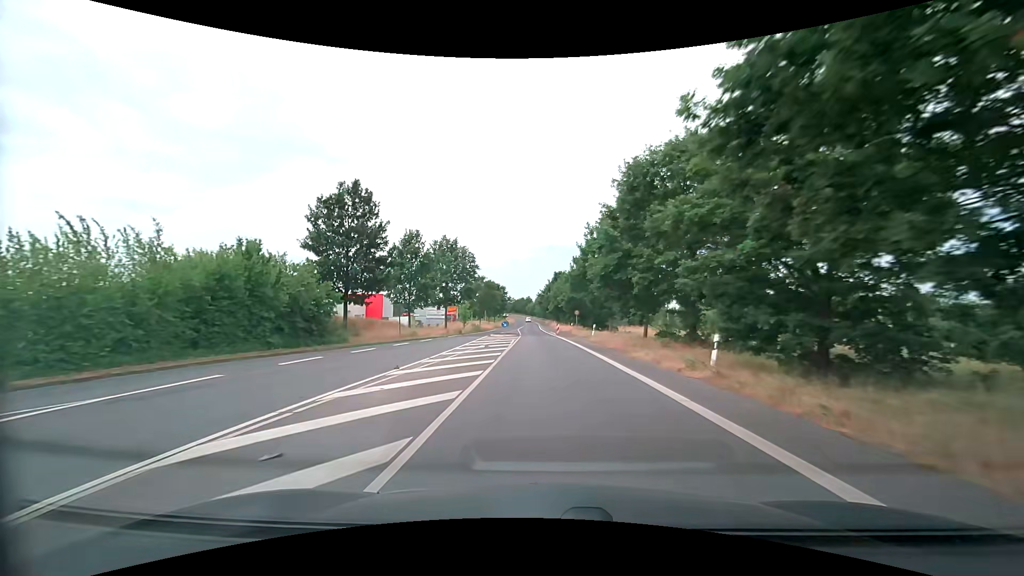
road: tertiary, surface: asphalt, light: Day
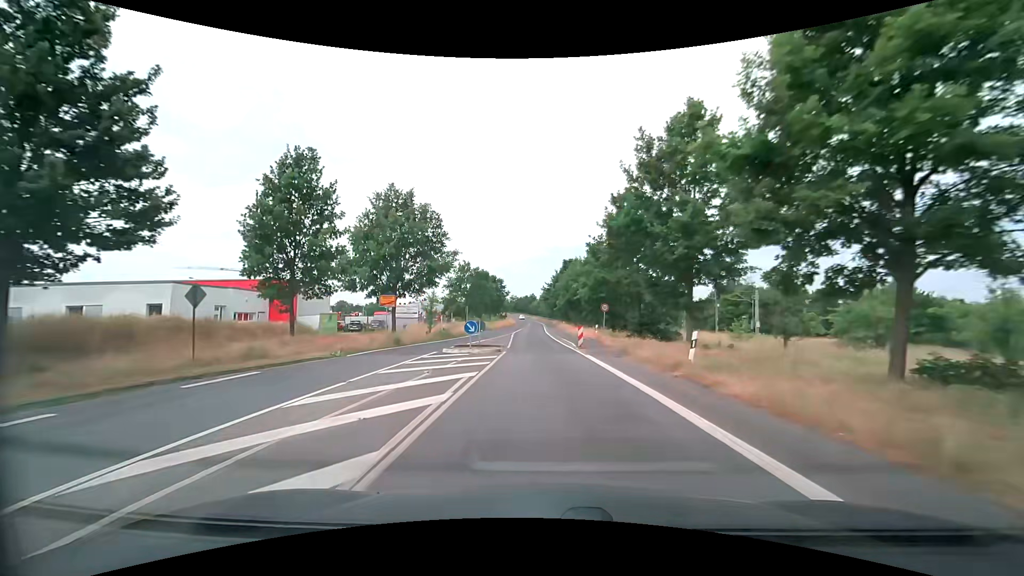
(-0.1, +23.8) m; 0°
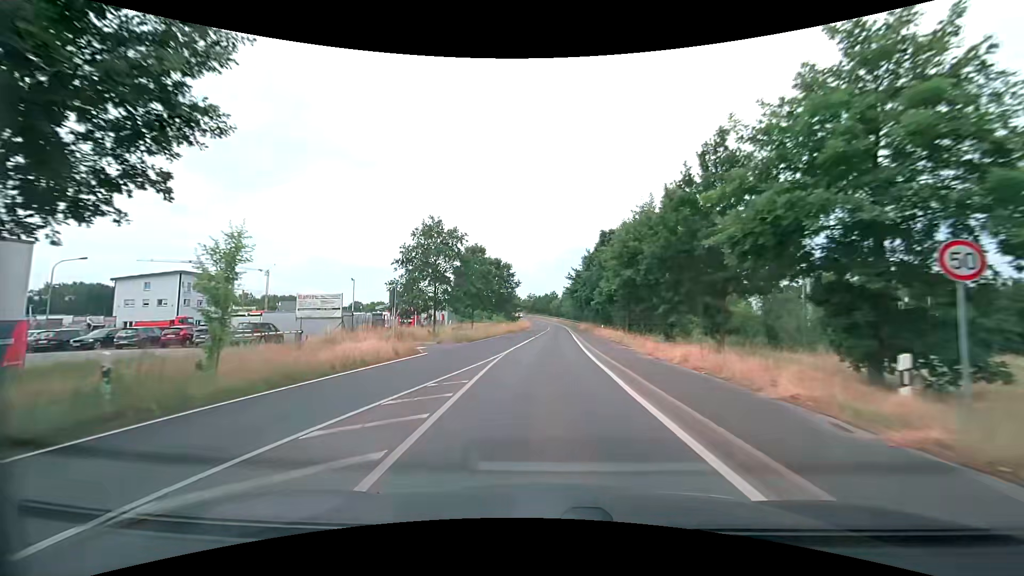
(-0.7, +31.9) m; -3°
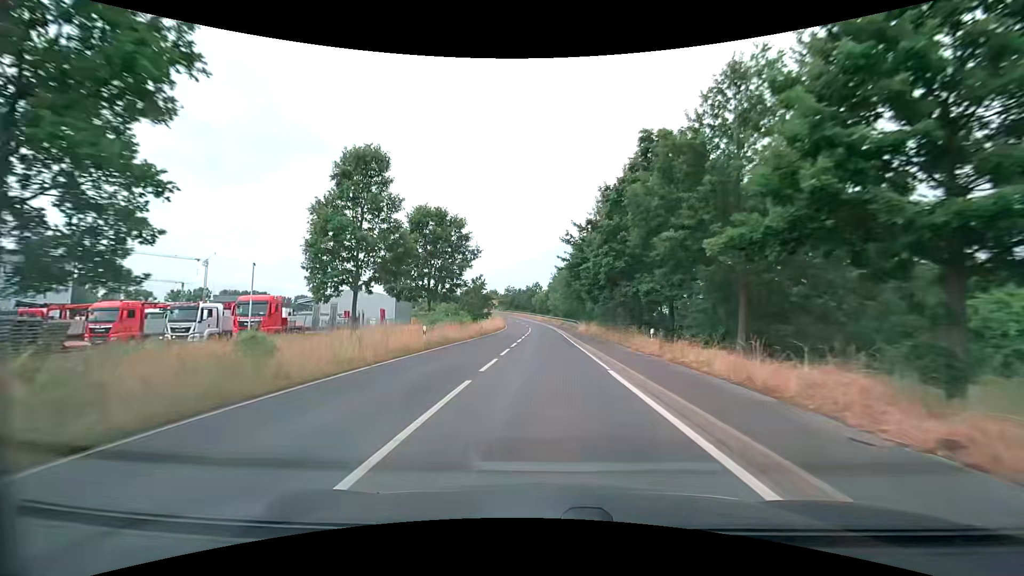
(+0.5, +32.3) m; +2°
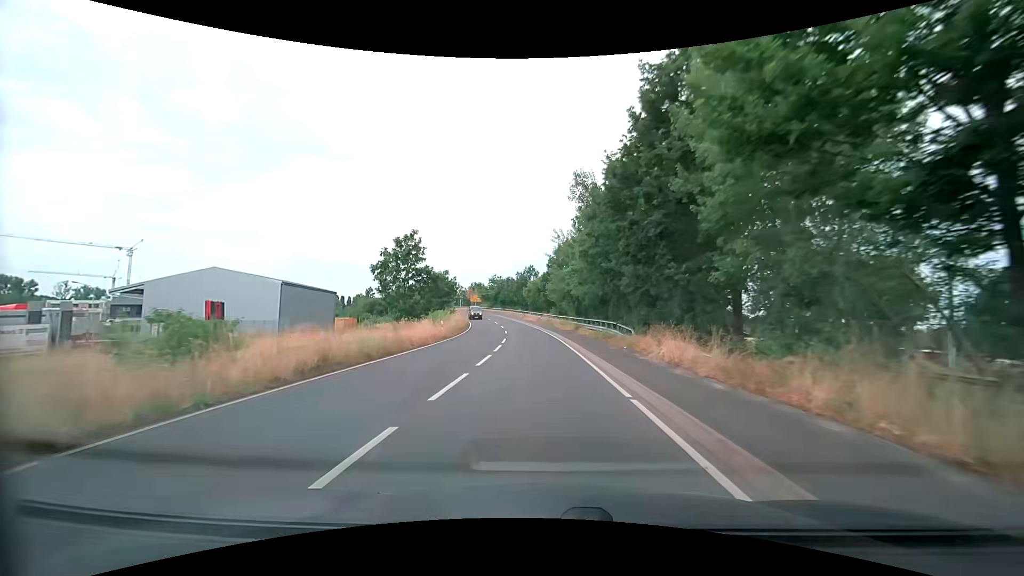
(+0.5, +41.6) m; 0°
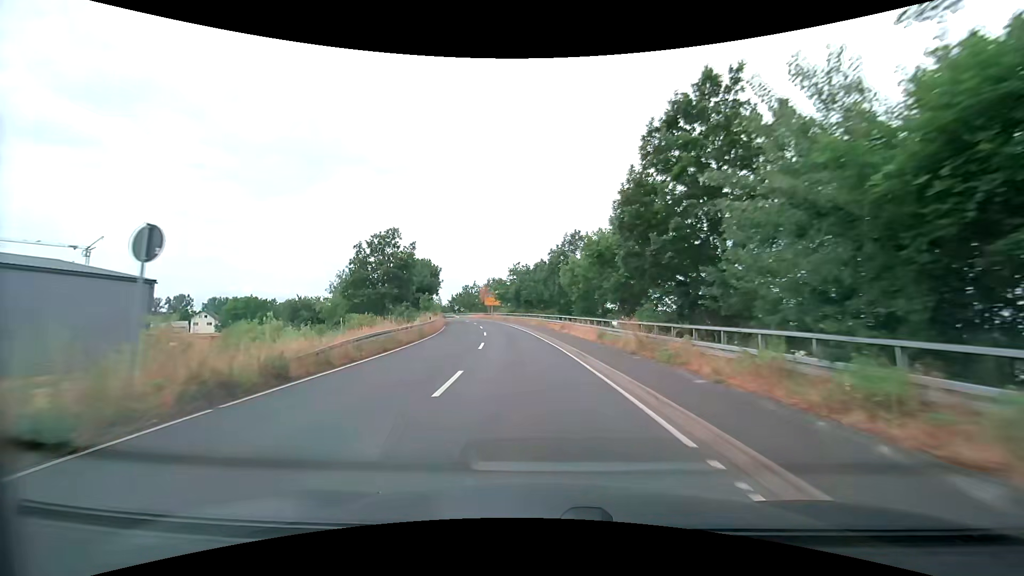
(-1.3, +42.7) m; -5°
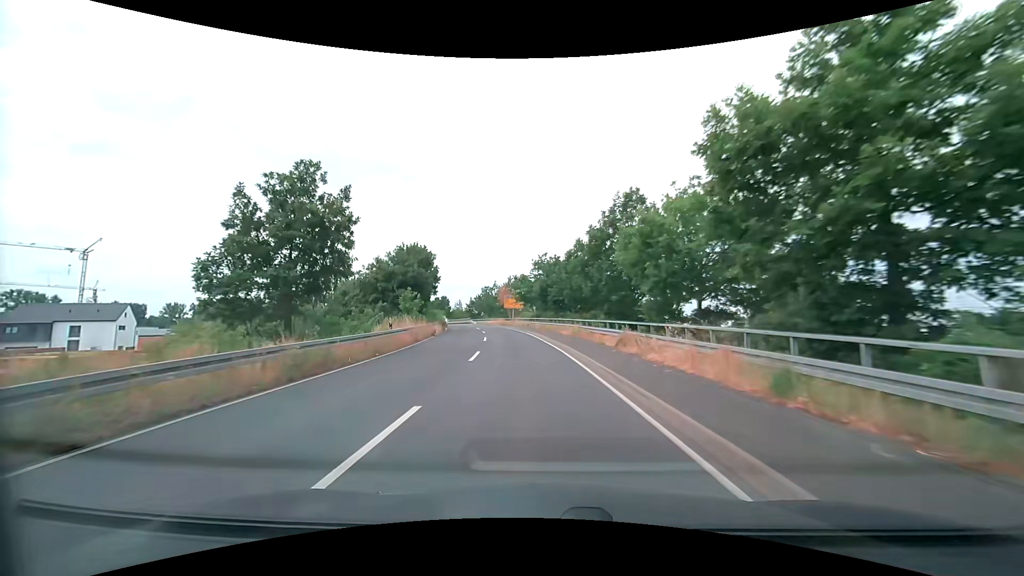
(-0.4, +17.1) m; -3°
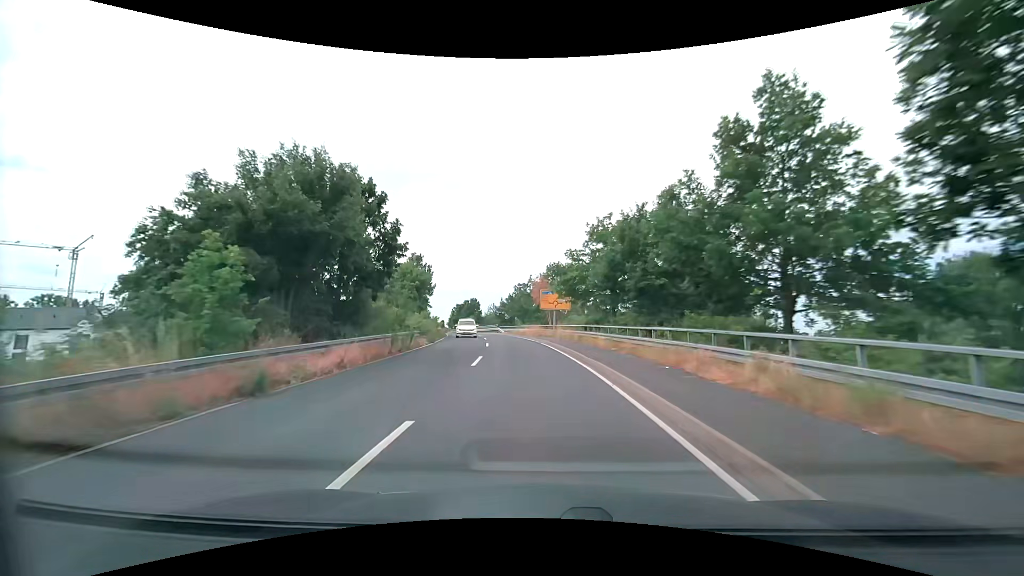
(-1.4, +25.4) m; -5°
(0, +10) (-1, +20) (-2, +30) (-3, +40) (-5, +50) (-7, +59) (-9, +69) (-12, +79) (-14, +89) (-17, +98) m
